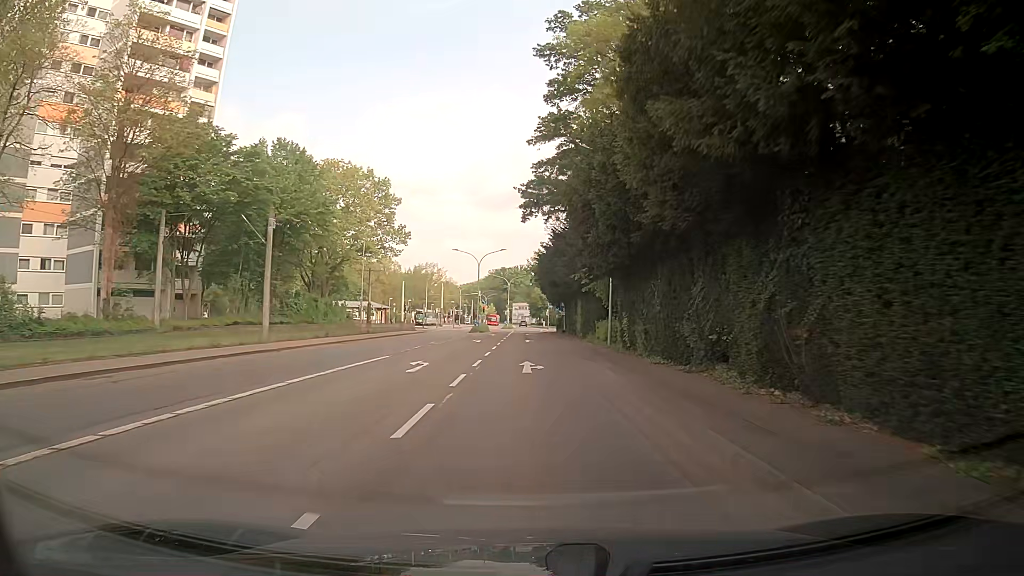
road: secondary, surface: asphalt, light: Day
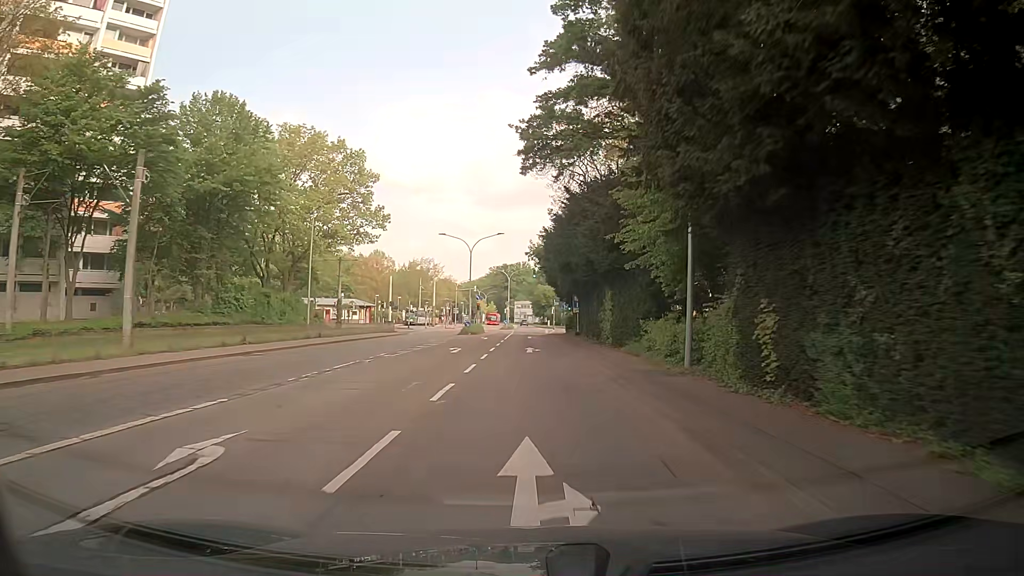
(-0.1, +14.5) m; 0°
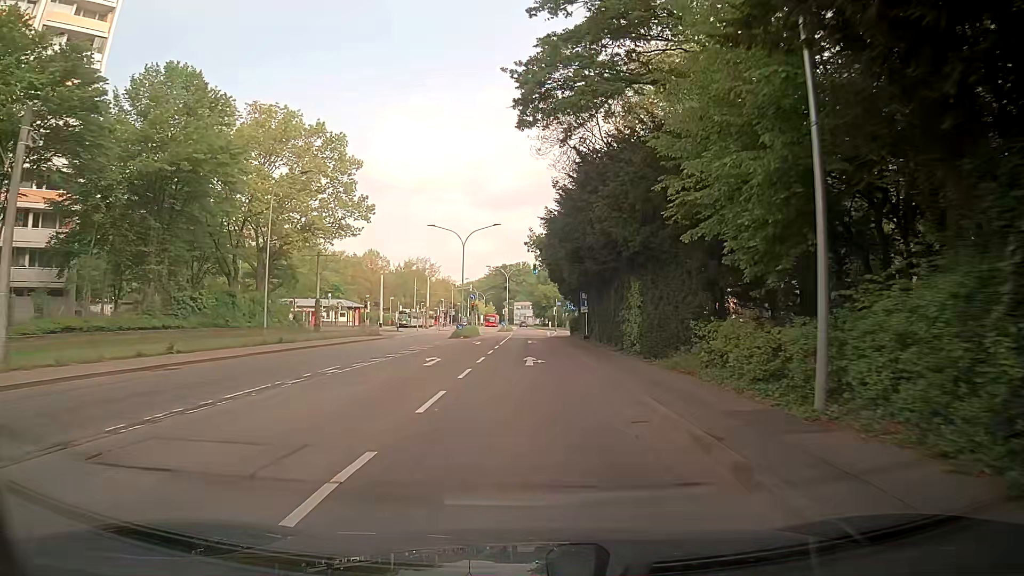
(0.0, +7.3) m; 0°
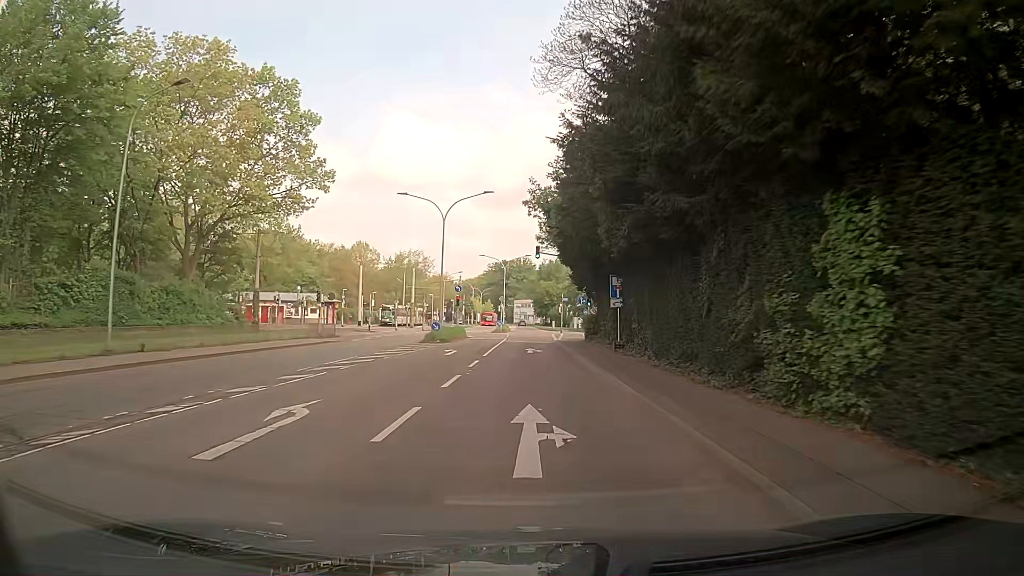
(0.0, +14.7) m; 0°
(0, +10) (0, +20) (0, +30) (0, +40) (0, +50) (0, +60) (0, +70) (0, +80) (0, +90) (0, +100) m
